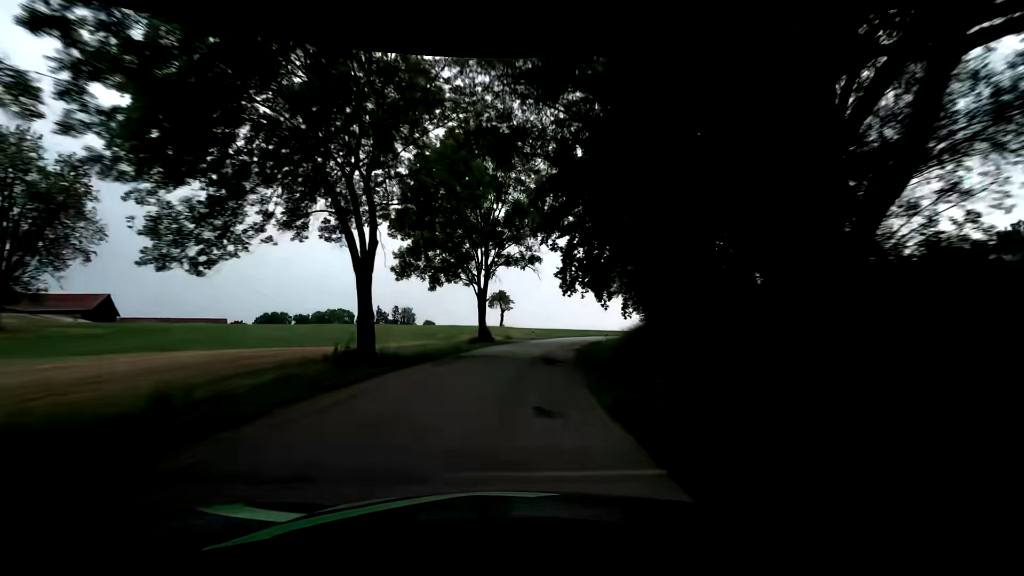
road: tertiary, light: Day
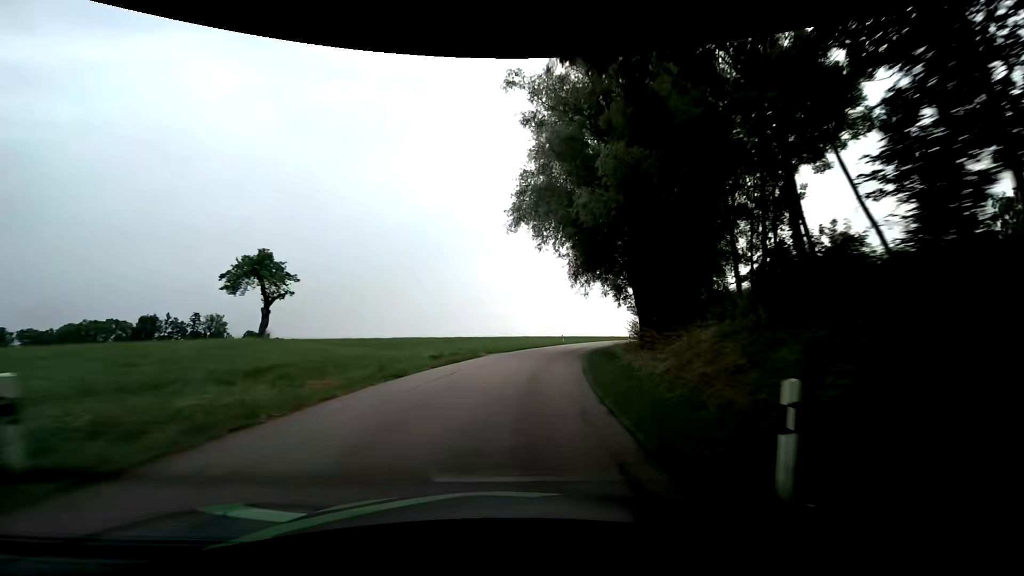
(+5.2, +43.4) m; +14°
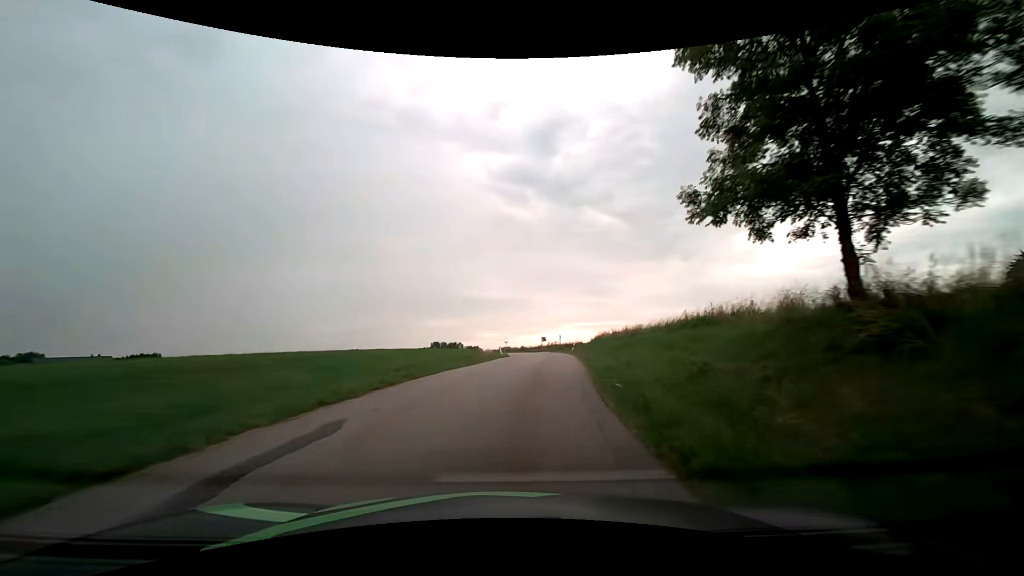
(+11.0, +52.2) m; +24°
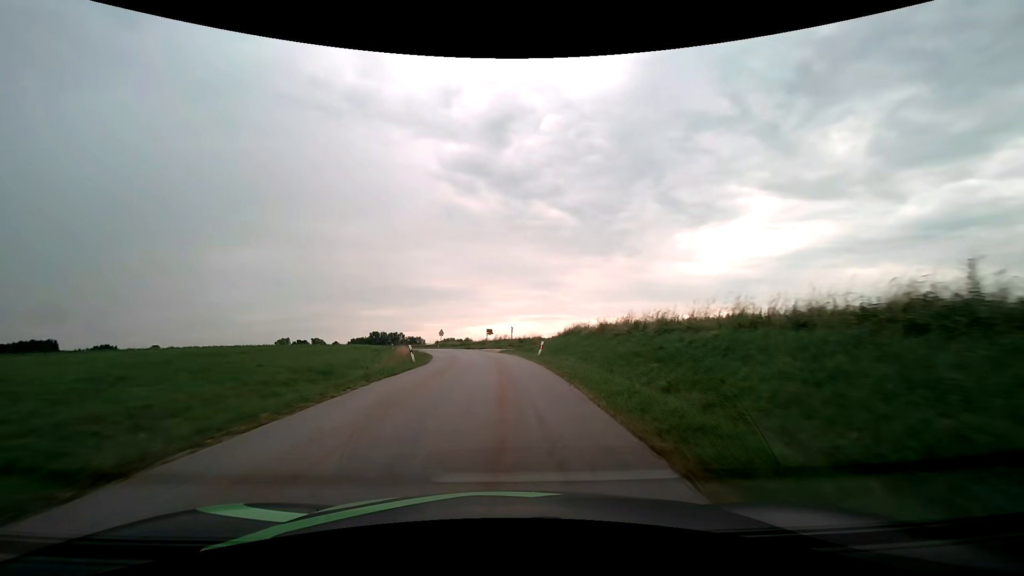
(+1.5, +21.4) m; +7°
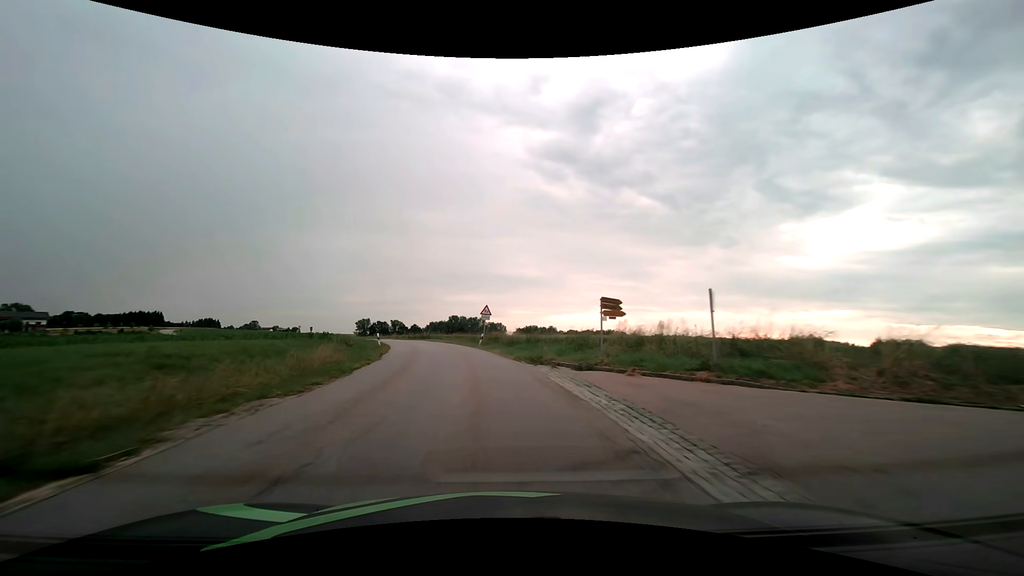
(-2.5, +43.2) m; -9°
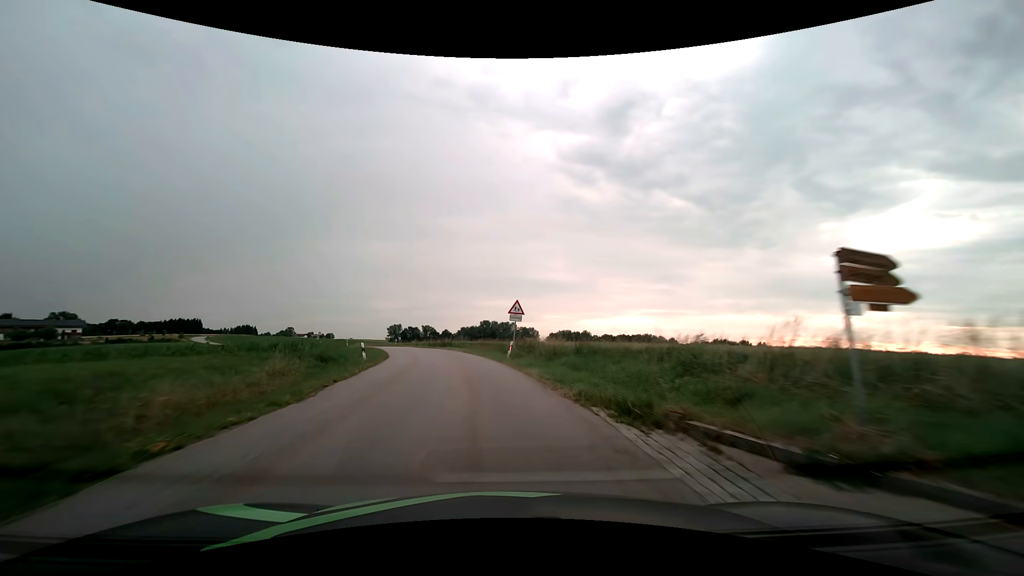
(-0.3, +10.9) m; -3°
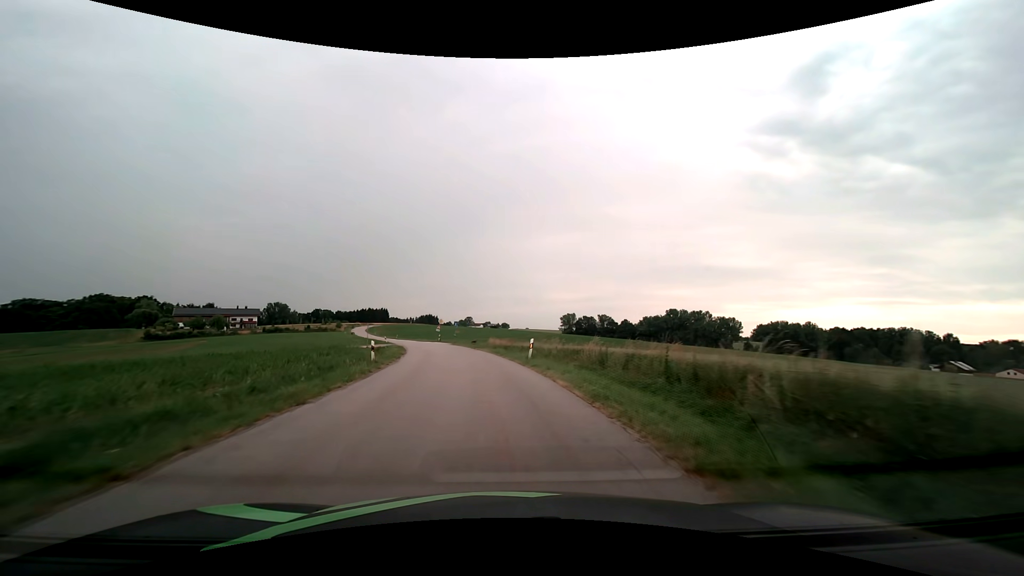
(-9.7, +53.2) m; -20°
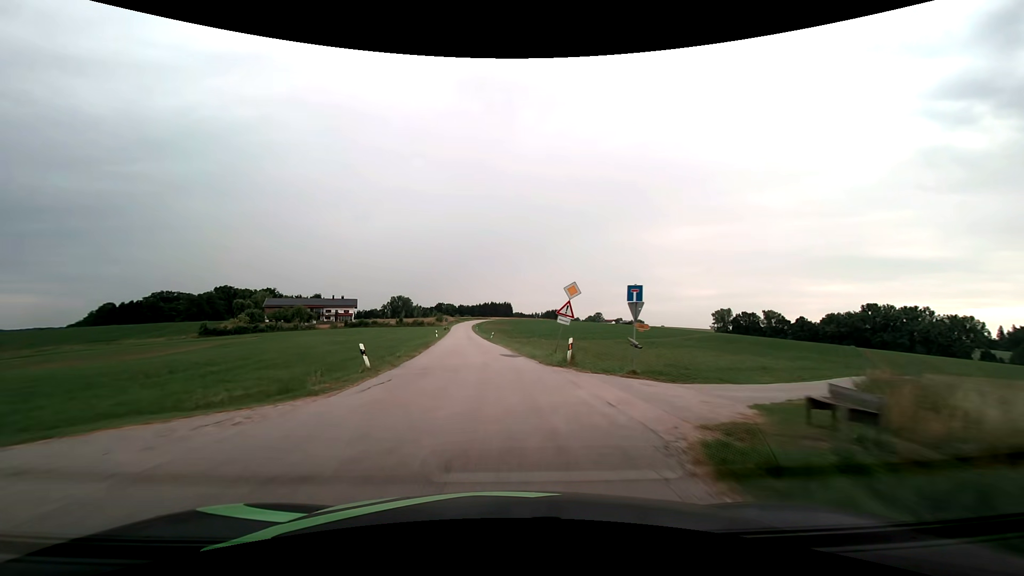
(-7.5, +54.1) m; -15°
(0, +10) (-1, +20) (-1, +30) (-2, +40) (-3, +50) (-4, +60) (-5, +70) (-6, +80) (-7, +90) (-8, +100) m
